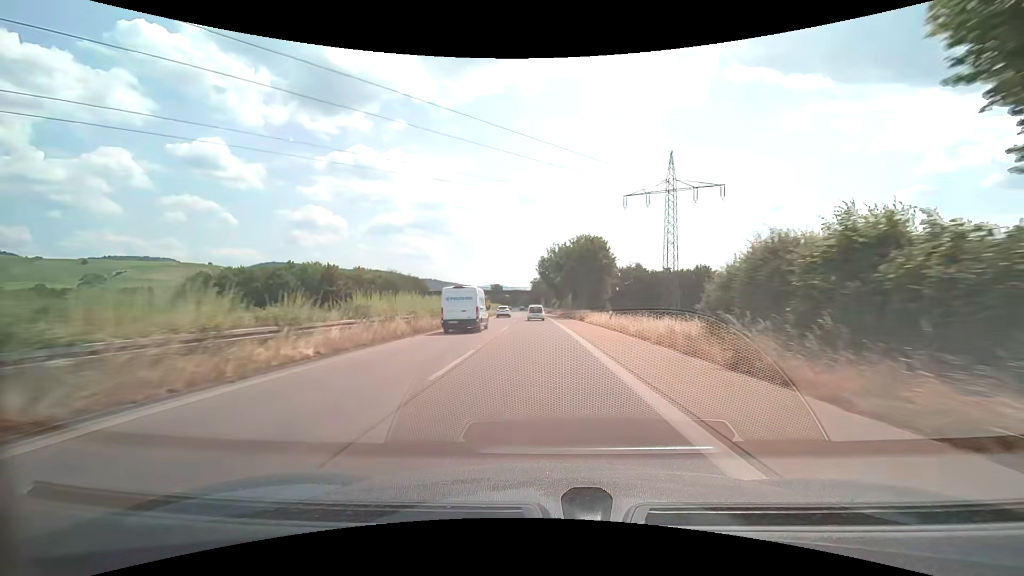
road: trunk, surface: asphalt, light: Day
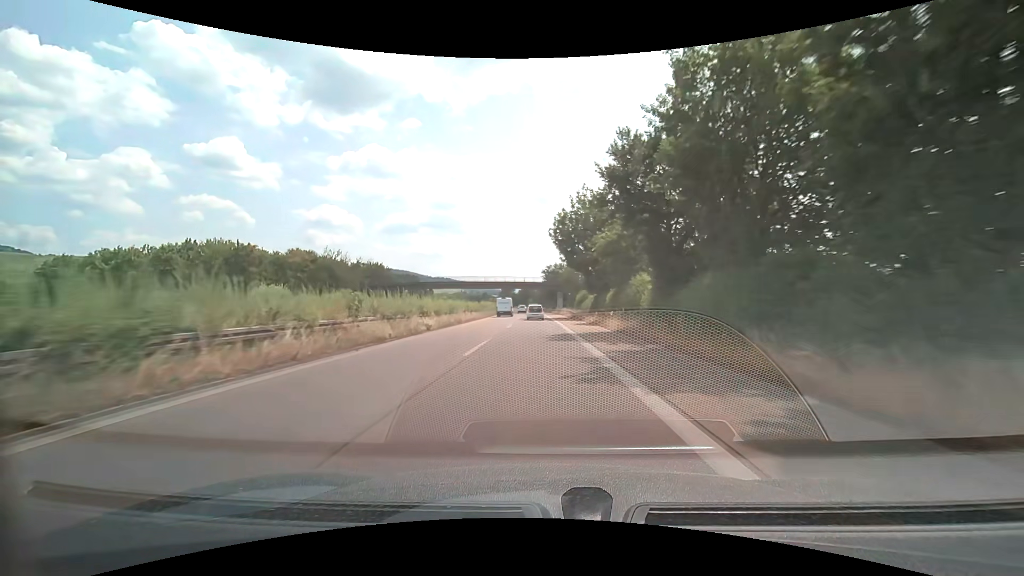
(-0.8, +49.9) m; -2°
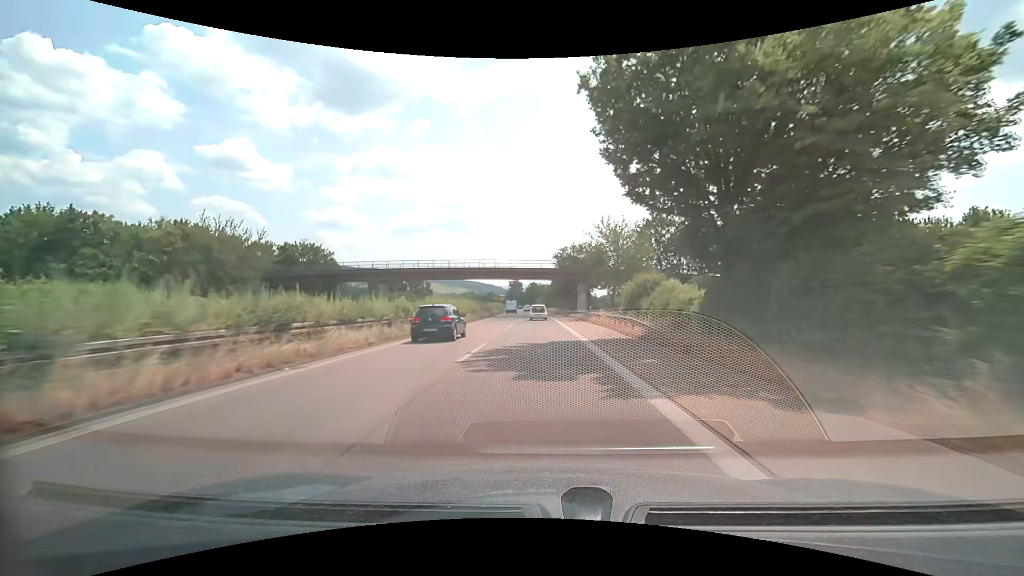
(-0.4, +37.3) m; -1°
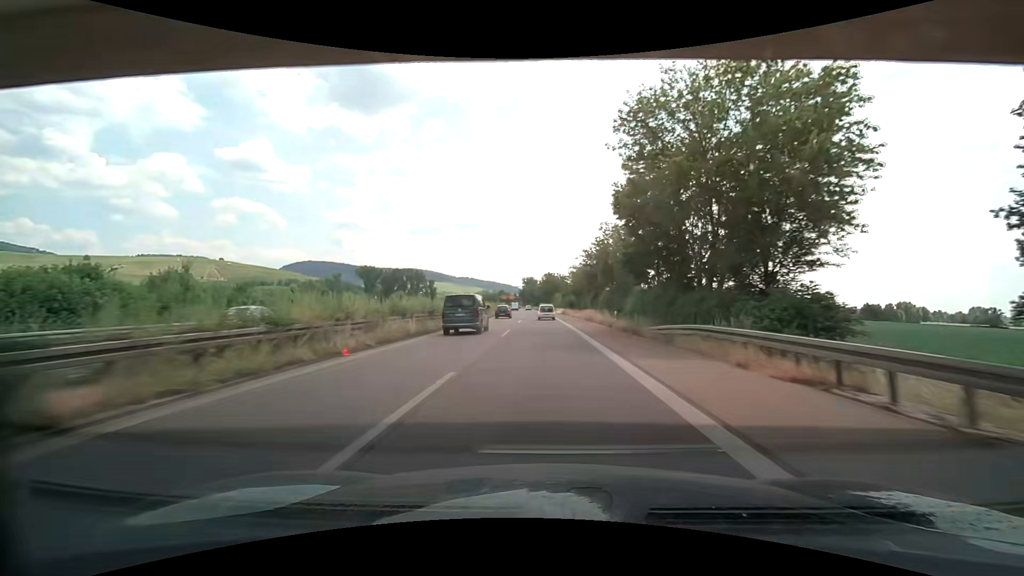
(-1.1, +62.0) m; -2°
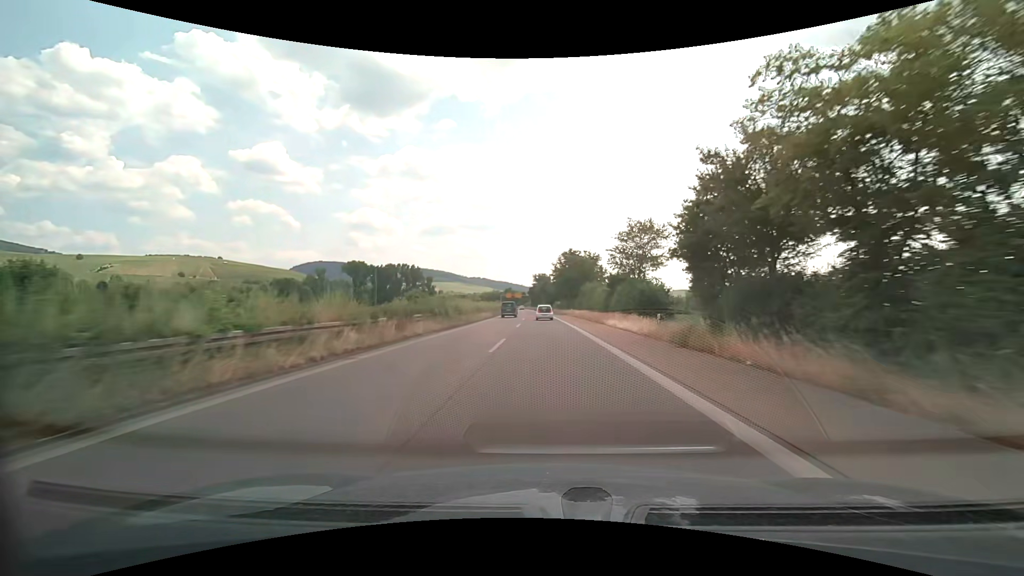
(-1.1, +62.0) m; -1°
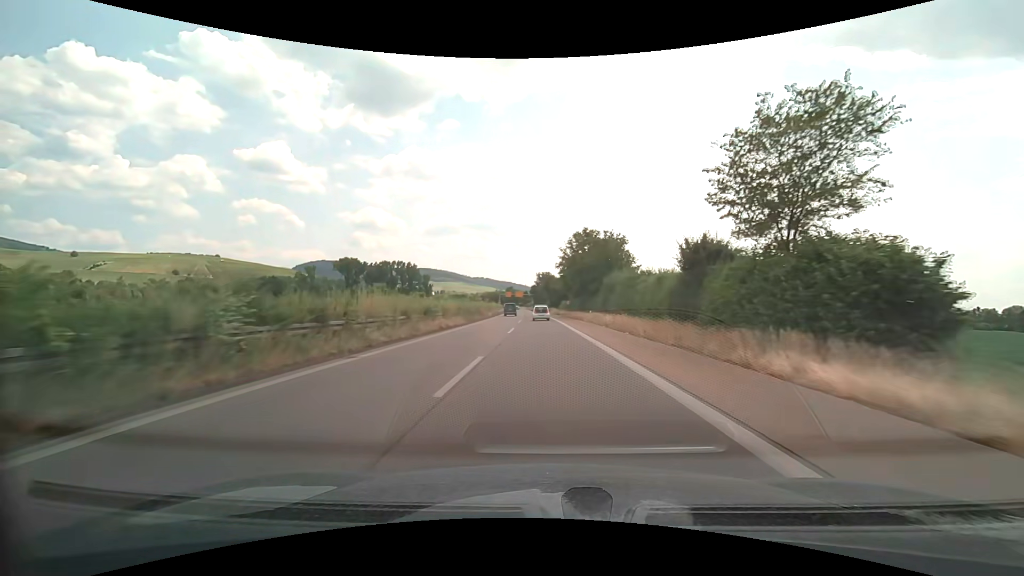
(-0.2, +24.8) m; -1°
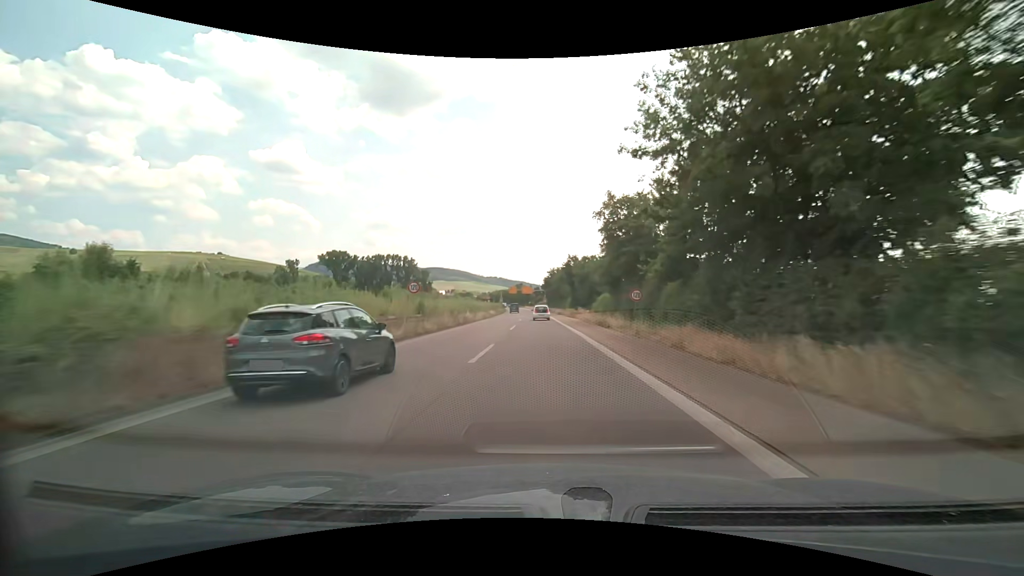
(-0.7, +49.8) m; -2°
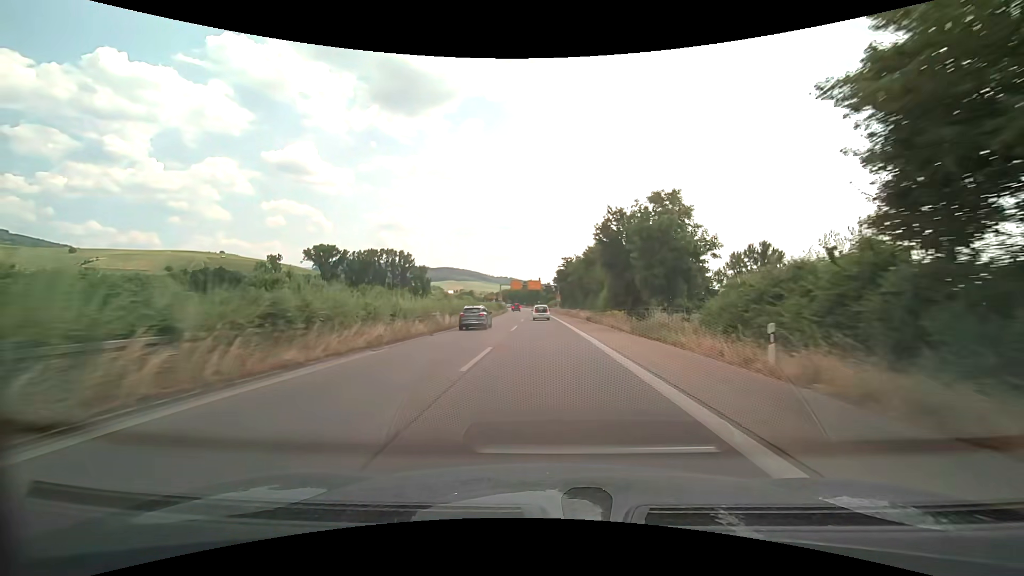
(-0.5, +37.6) m; -1°
(0, +10) (0, +20) (0, +30) (0, +40) (0, +50) (0, +60) (-1, +70) (-1, +80) (-1, +90) (-2, +100) m
